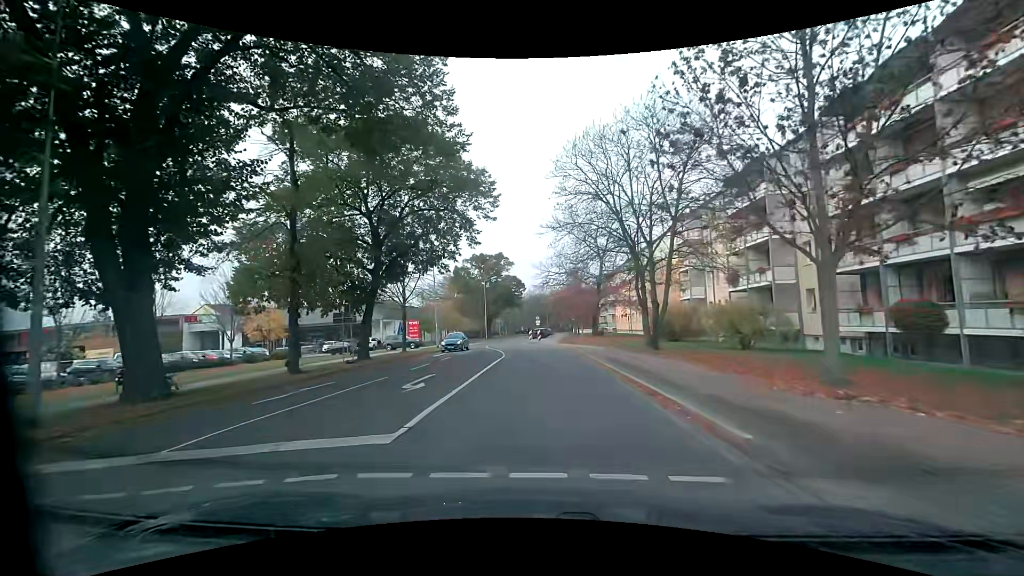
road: residential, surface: asphalt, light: Day
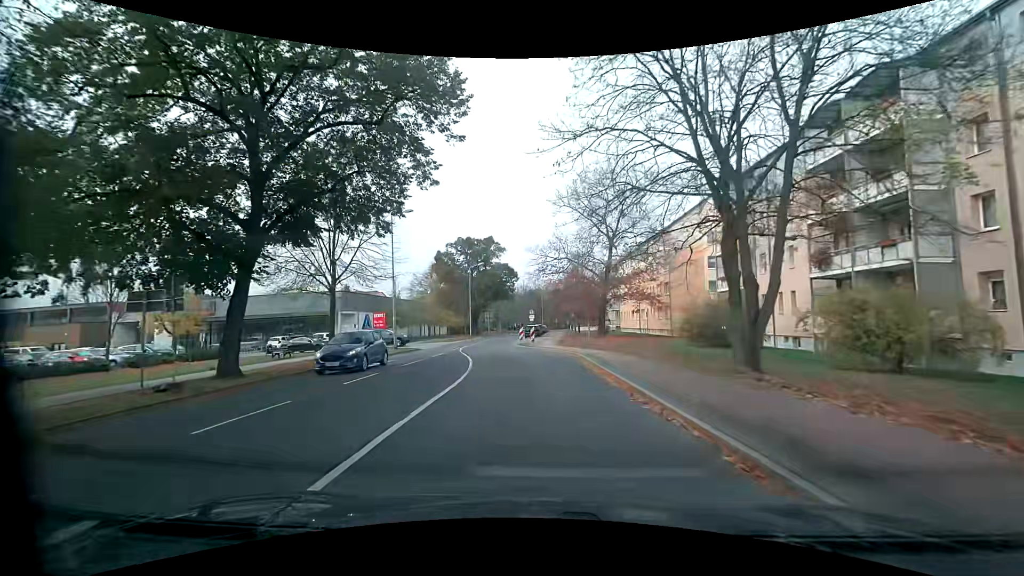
(0.0, +12.5) m; 0°
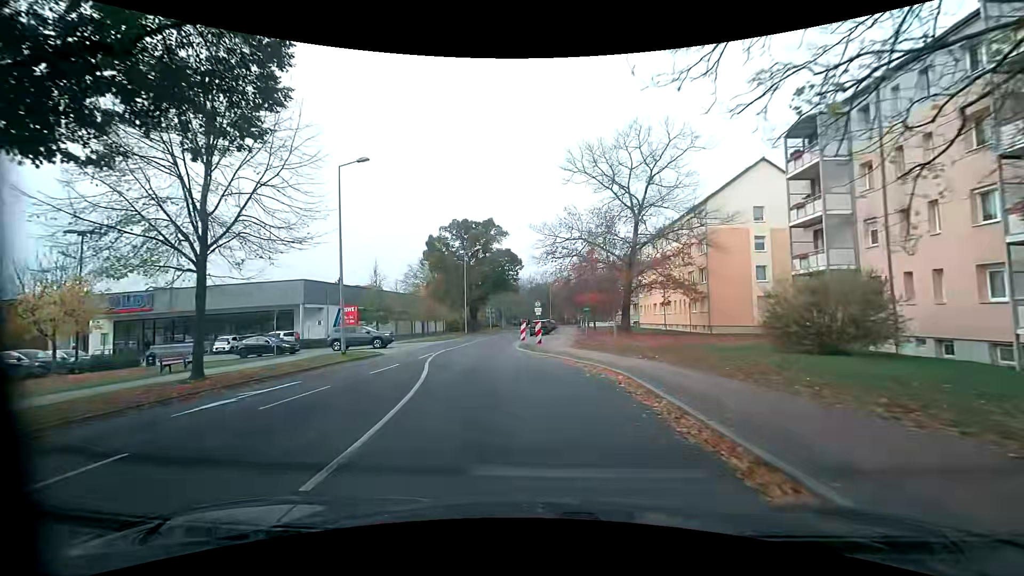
(+0.1, +10.4) m; -1°
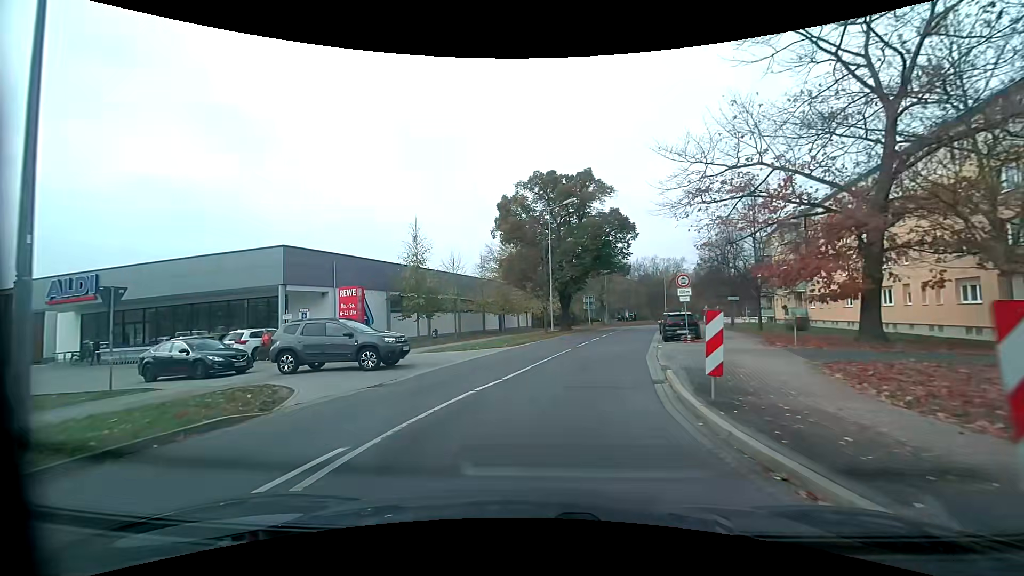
(-1.2, +18.9) m; -10°
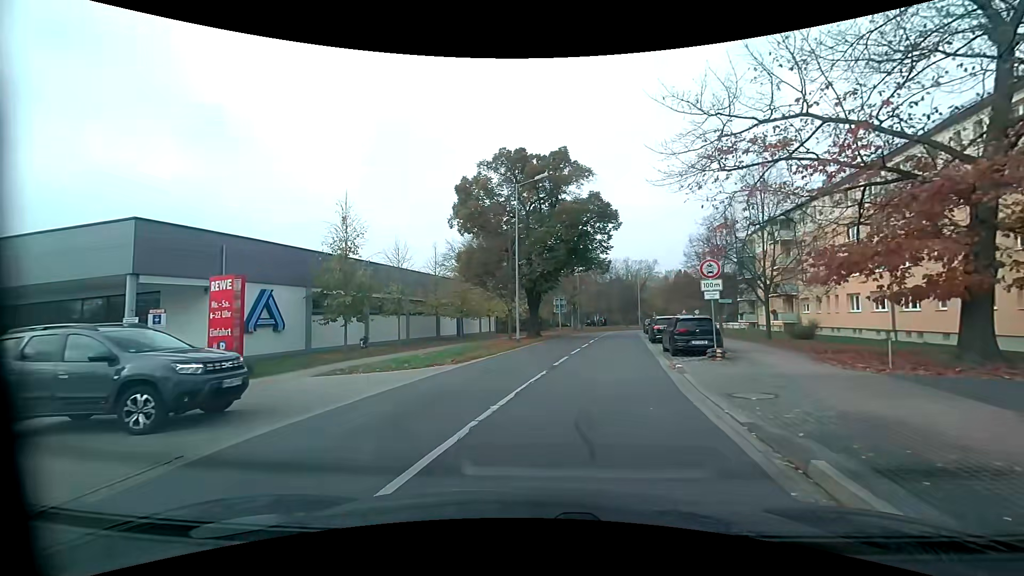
(+0.1, +7.2) m; +3°
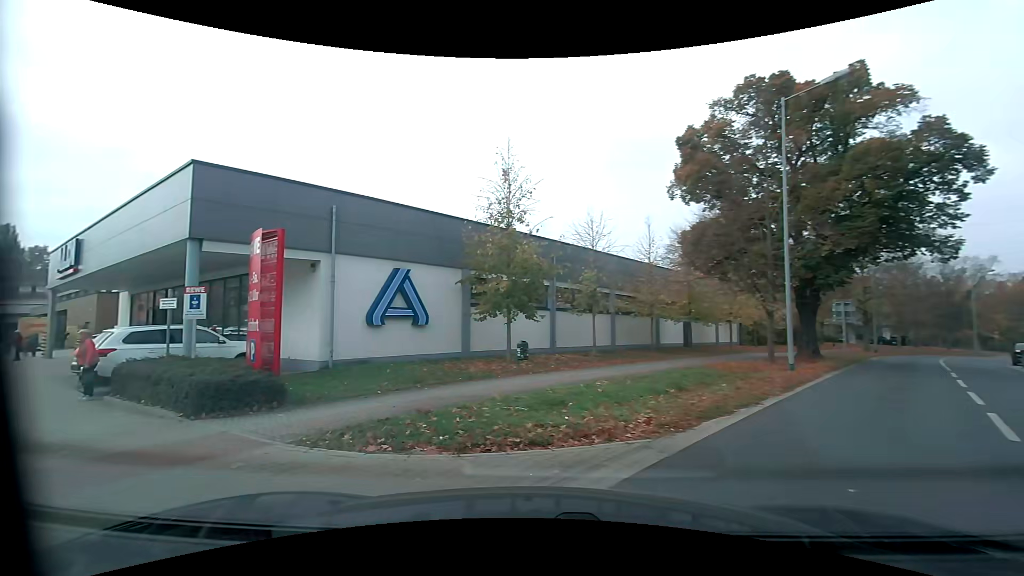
(-0.2, +9.8) m; -23°
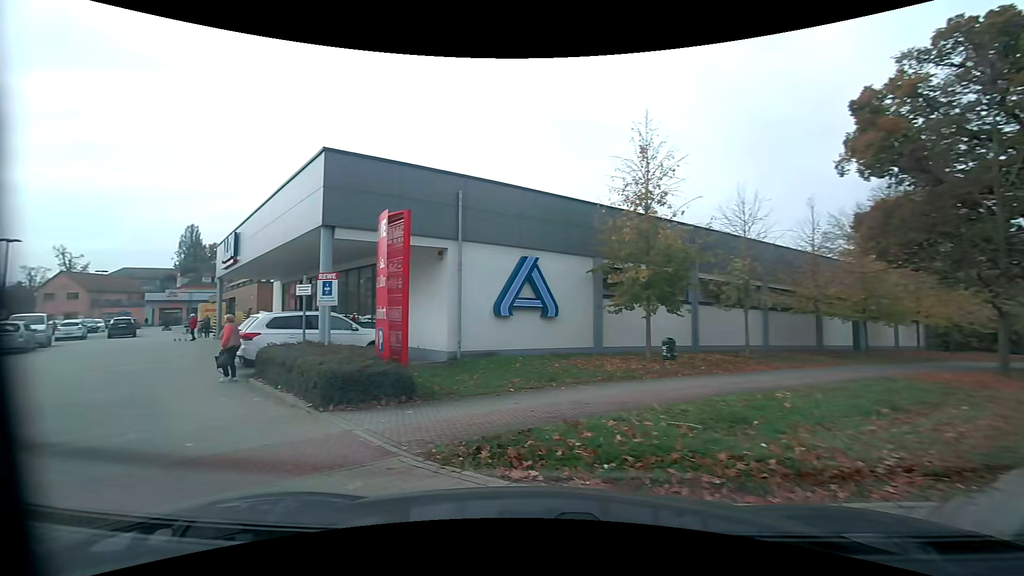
(-0.2, +1.5) m; -15°
